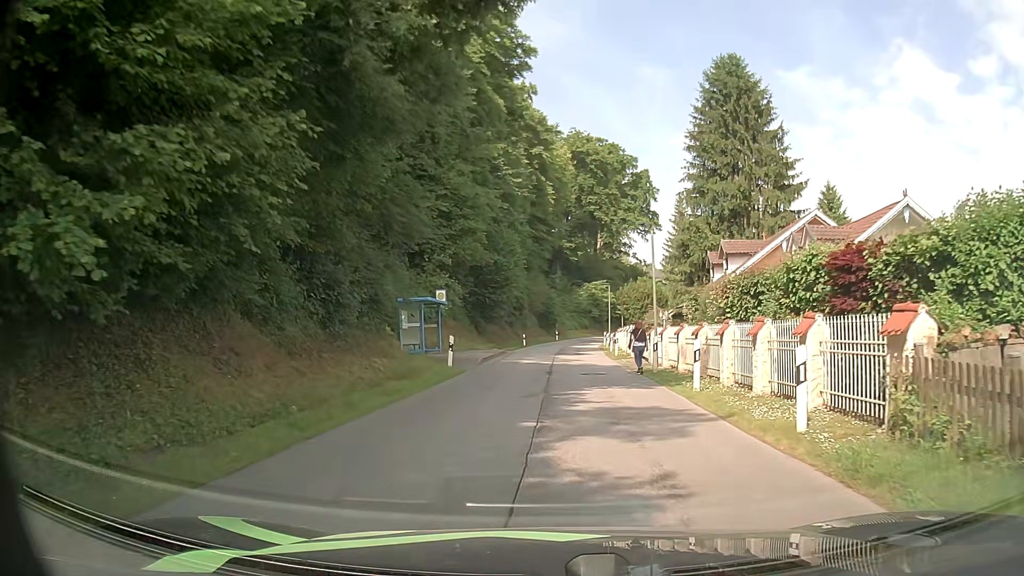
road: residential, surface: asphalt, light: Day
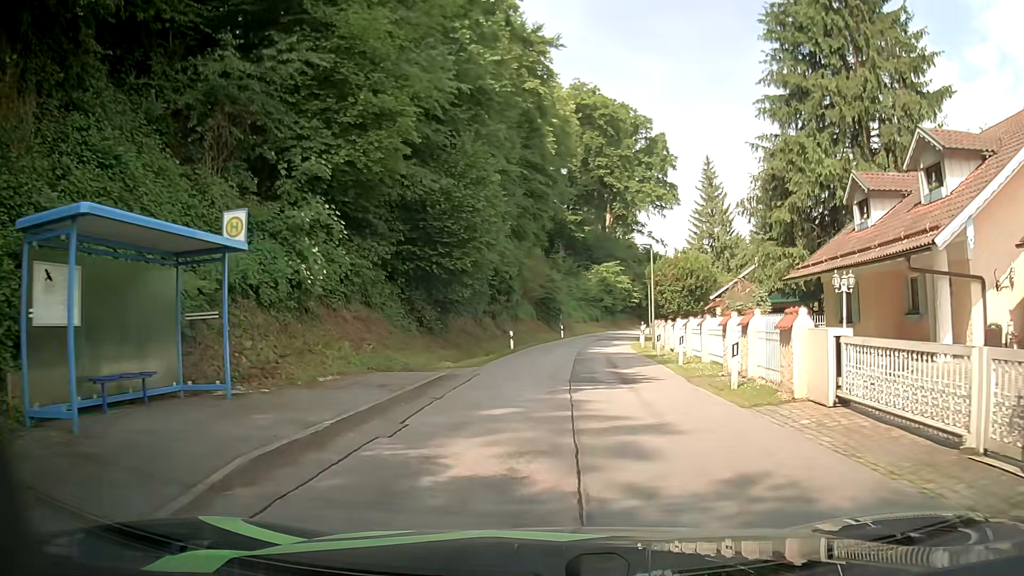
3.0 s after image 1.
(-0.3, +21.8) m; -1°
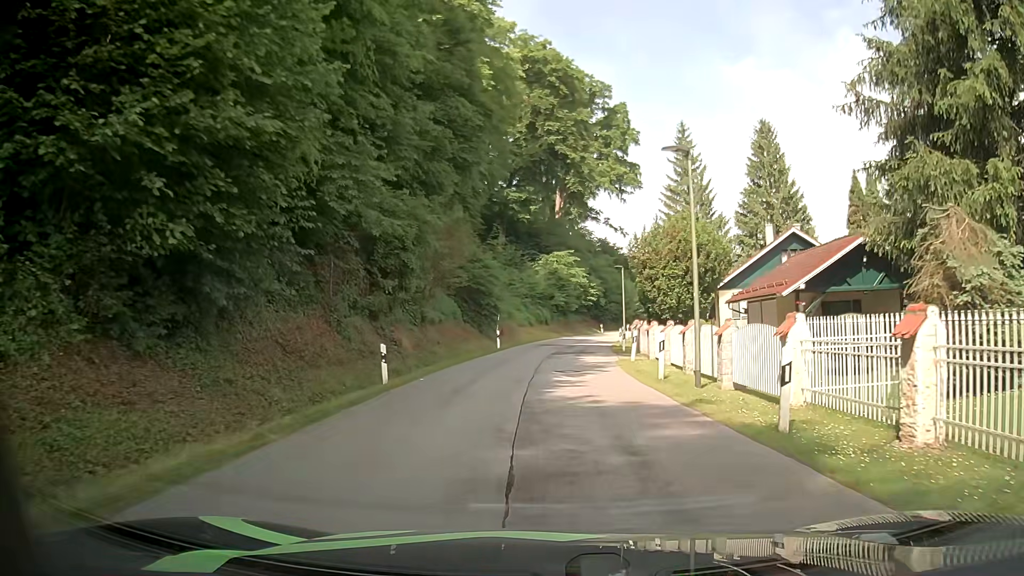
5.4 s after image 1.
(+0.7, +18.4) m; +5°
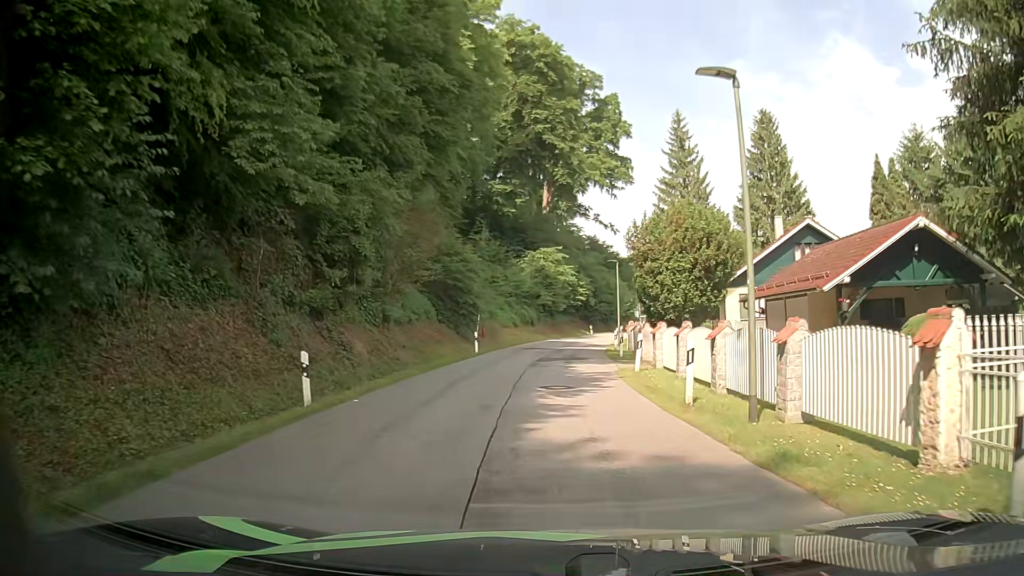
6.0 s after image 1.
(+0.1, +4.7) m; +1°
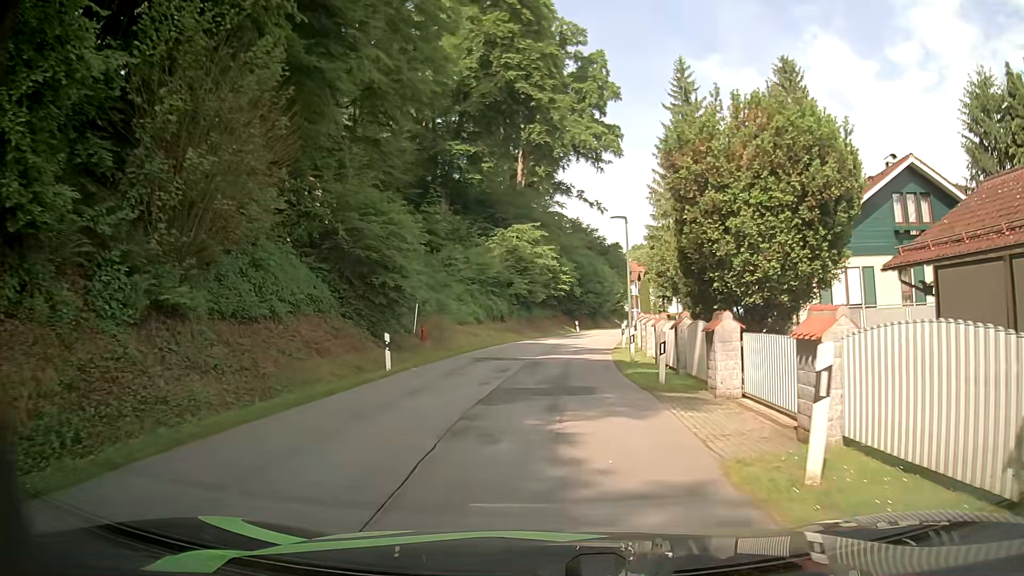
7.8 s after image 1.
(+0.4, +14.4) m; +1°
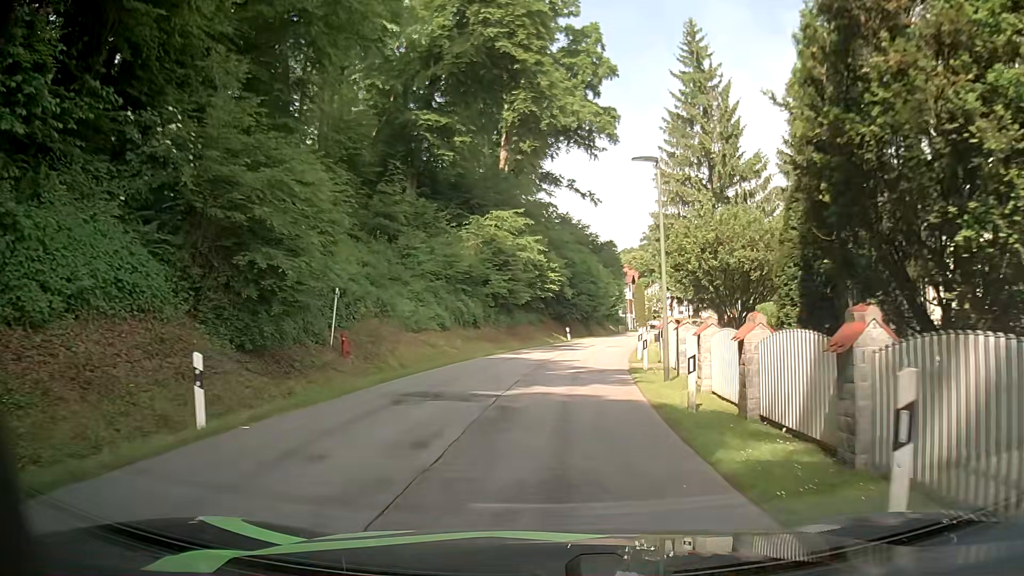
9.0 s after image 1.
(+0.3, +9.9) m; +3°
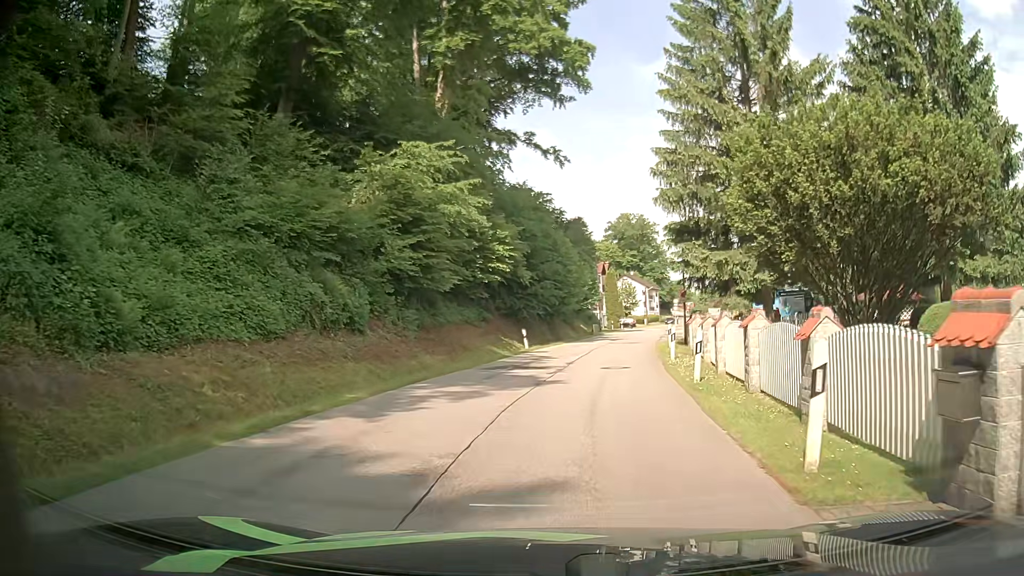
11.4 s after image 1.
(+0.1, +18.1) m; +5°
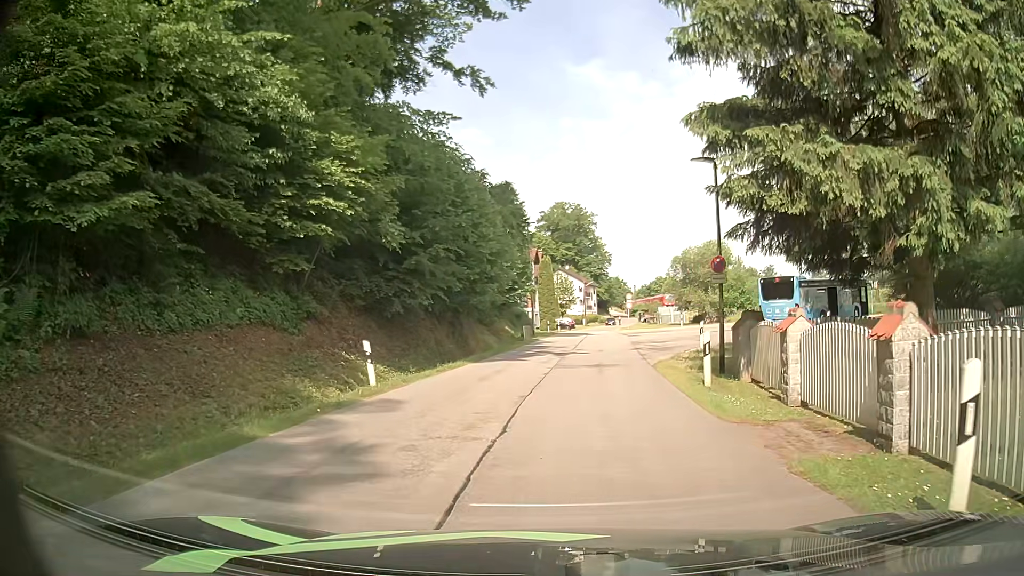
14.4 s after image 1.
(0.0, +17.8) m; +4°
